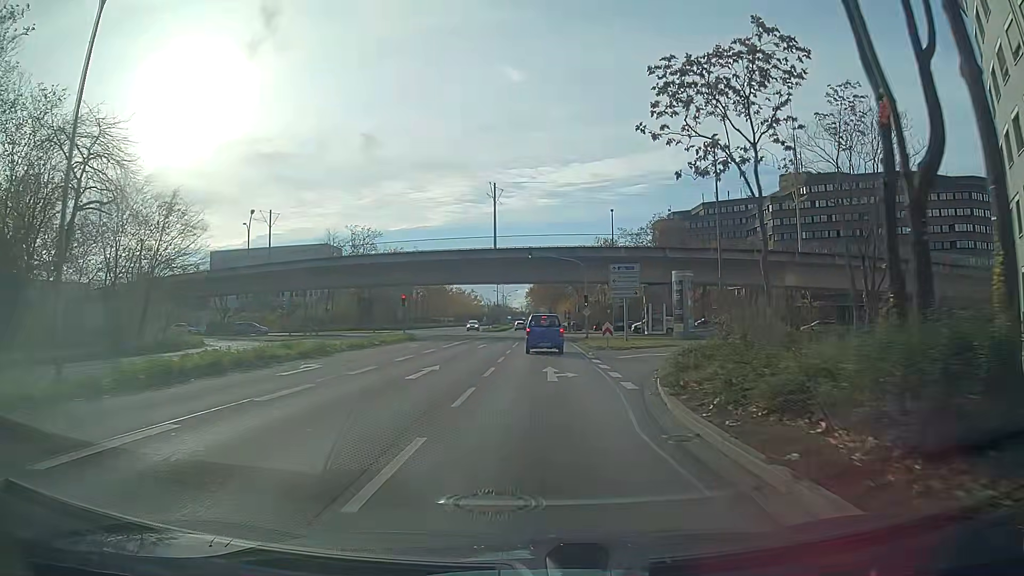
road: secondary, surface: asphalt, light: Day
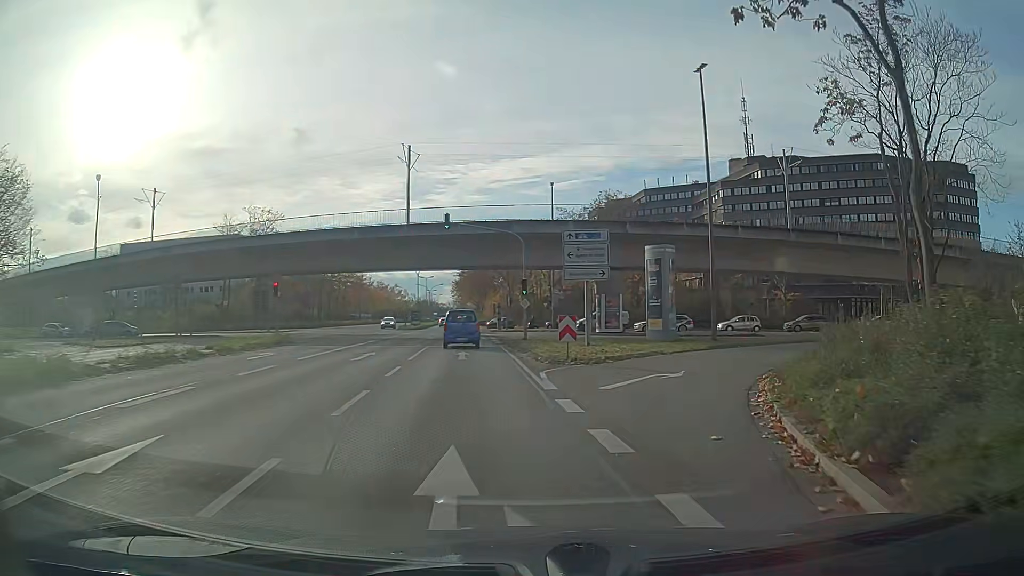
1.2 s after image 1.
(+0.8, +13.5) m; +8°
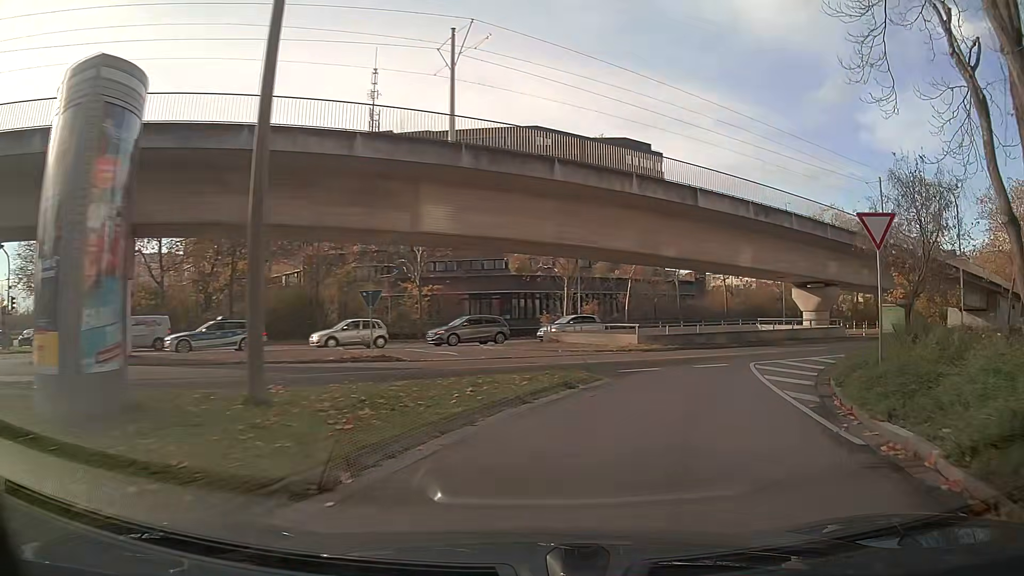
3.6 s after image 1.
(+6.6, +24.1) m; +32°
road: secondary_link
